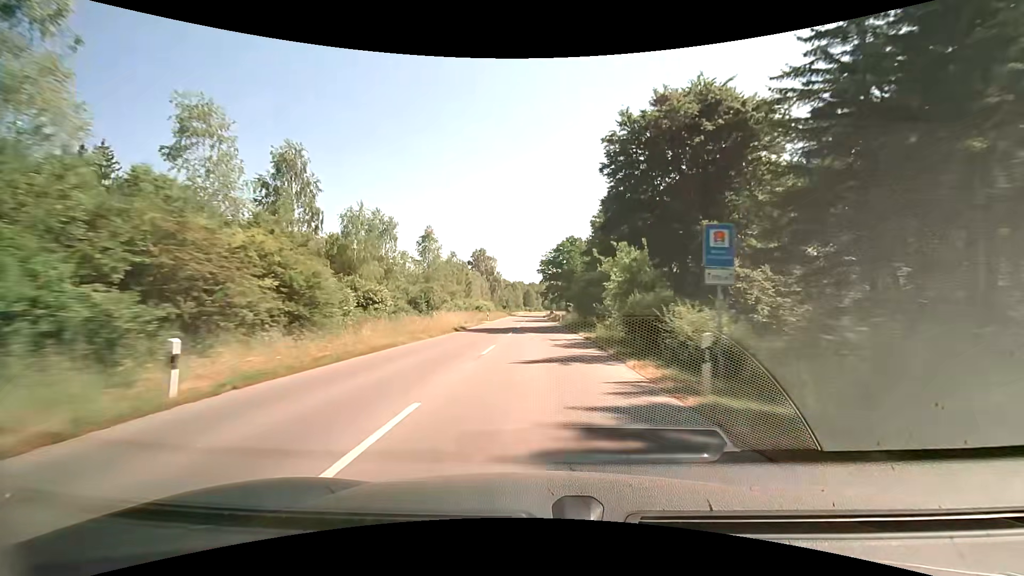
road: tertiary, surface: asphalt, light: Day
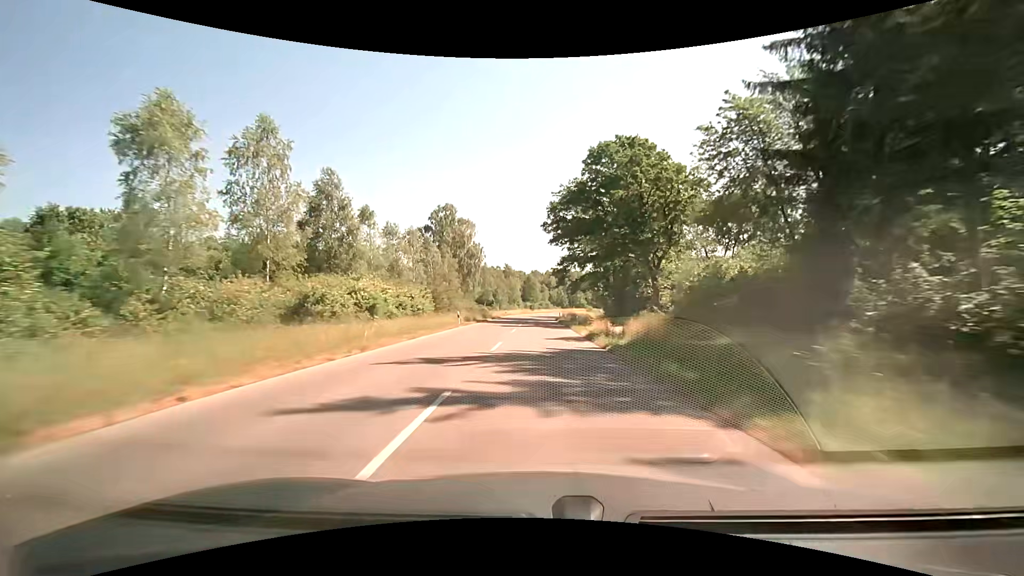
(-0.4, +70.7) m; 0°
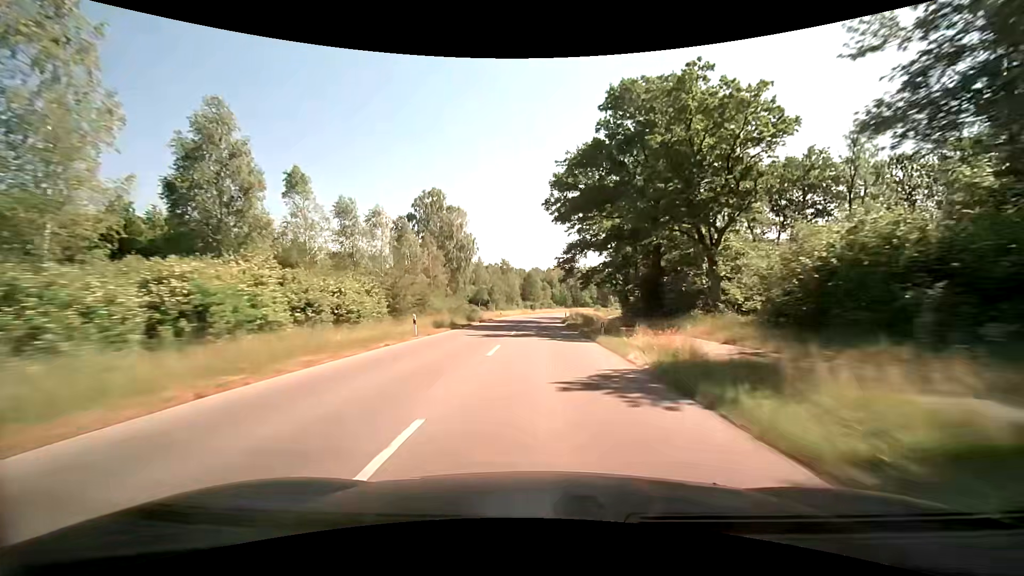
(0.0, +13.7) m; 0°
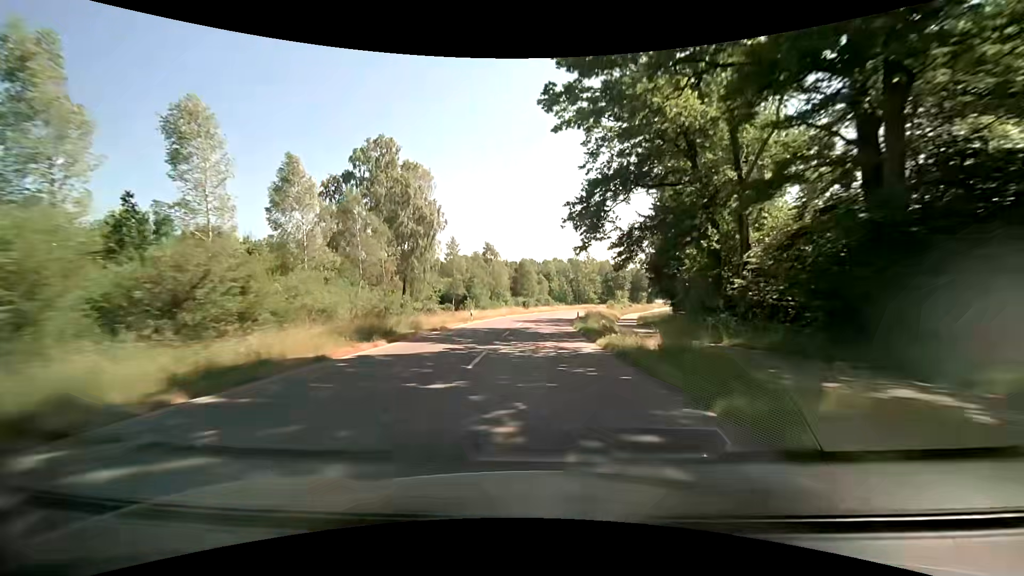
(-0.1, +26.8) m; 0°
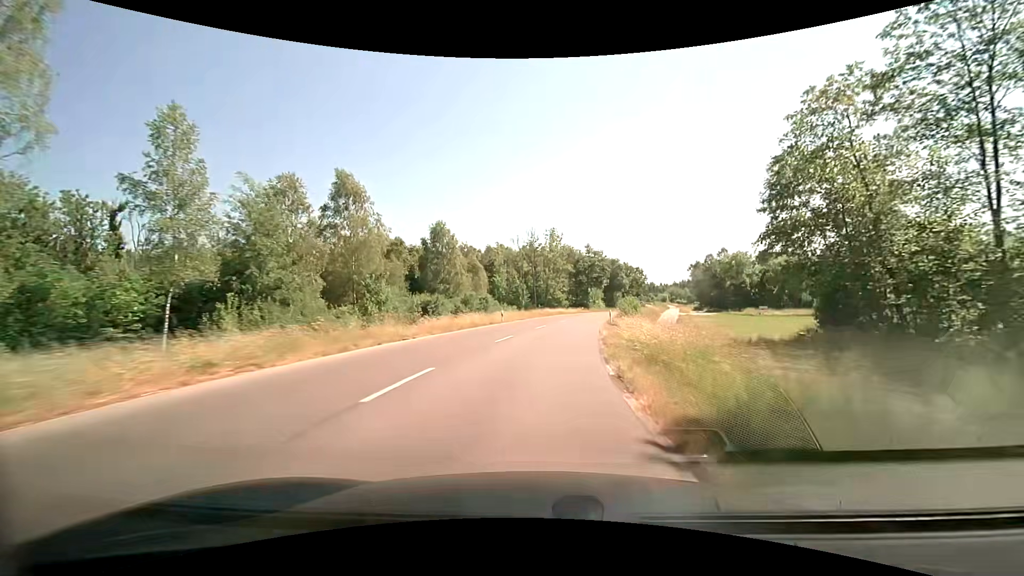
(+2.2, +51.2) m; +6°
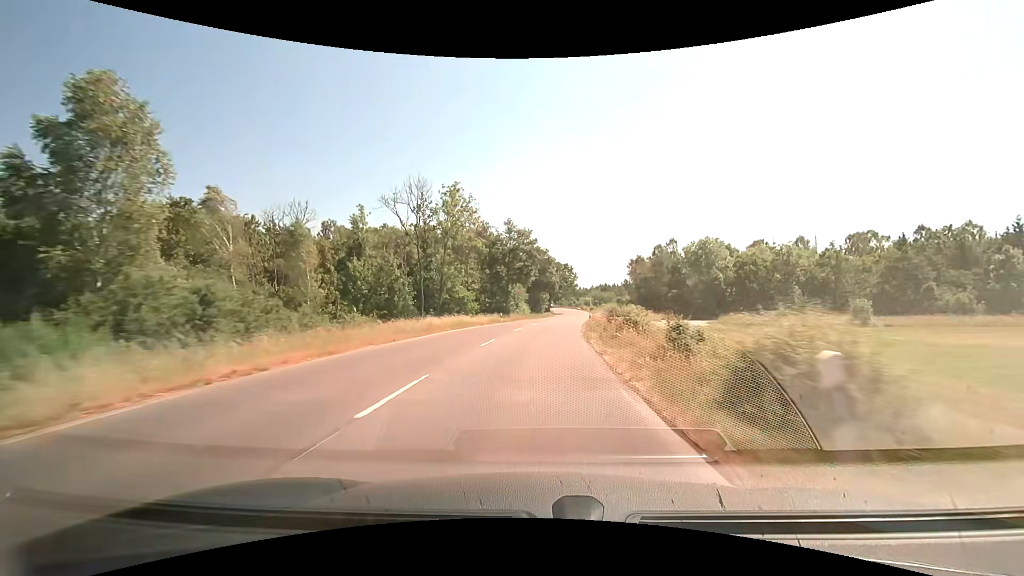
(+2.9, +36.3) m; +9°
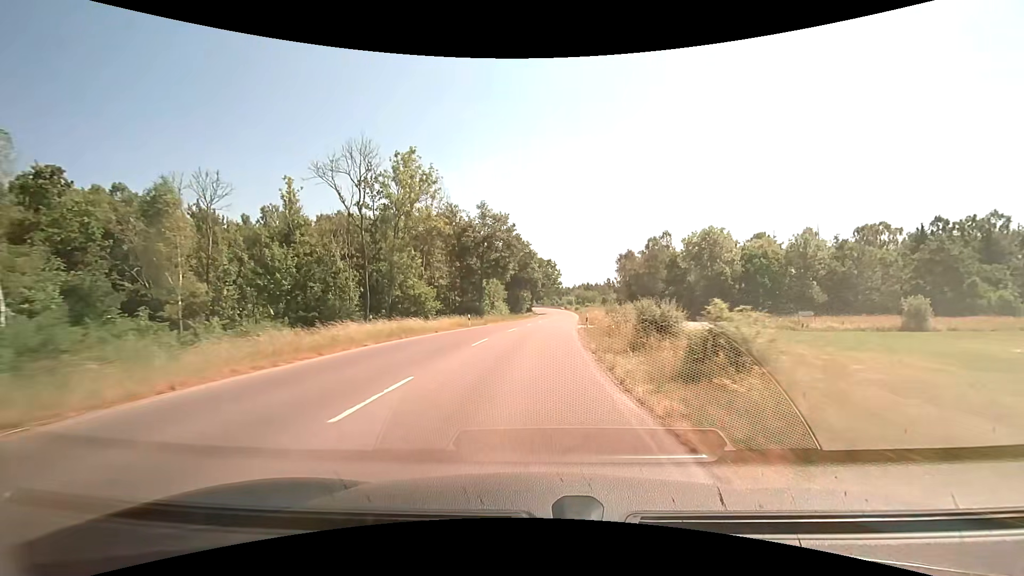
(+0.3, +11.9) m; +2°
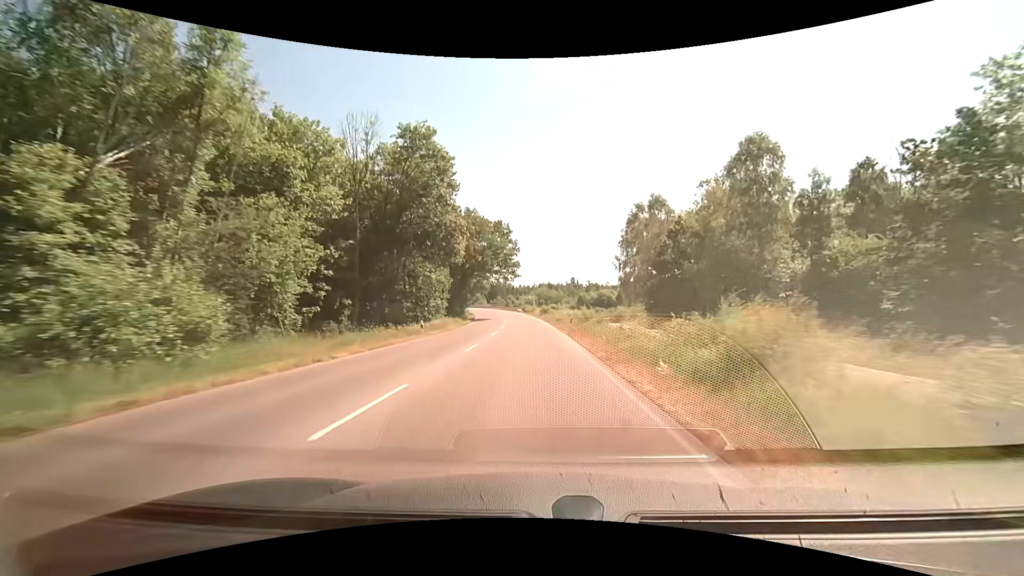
(+2.9, +60.3) m; +5°
(0, +10) (0, +20) (0, +30) (-1, +40) (-1, +50) (-2, +60) (-2, +70) (-3, +80) (-5, +90) (-6, +100) m
